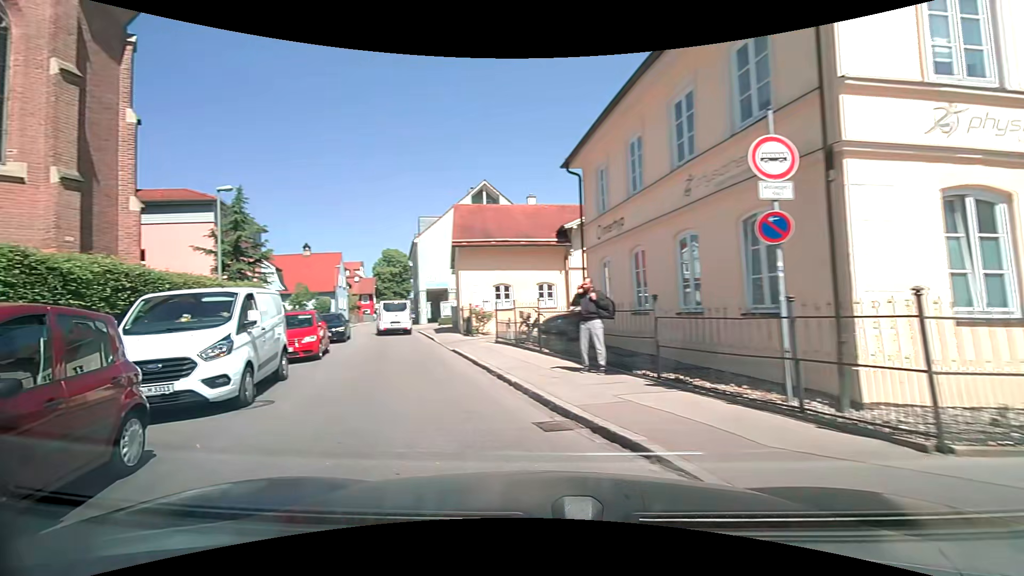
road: residential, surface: asphalt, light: Day
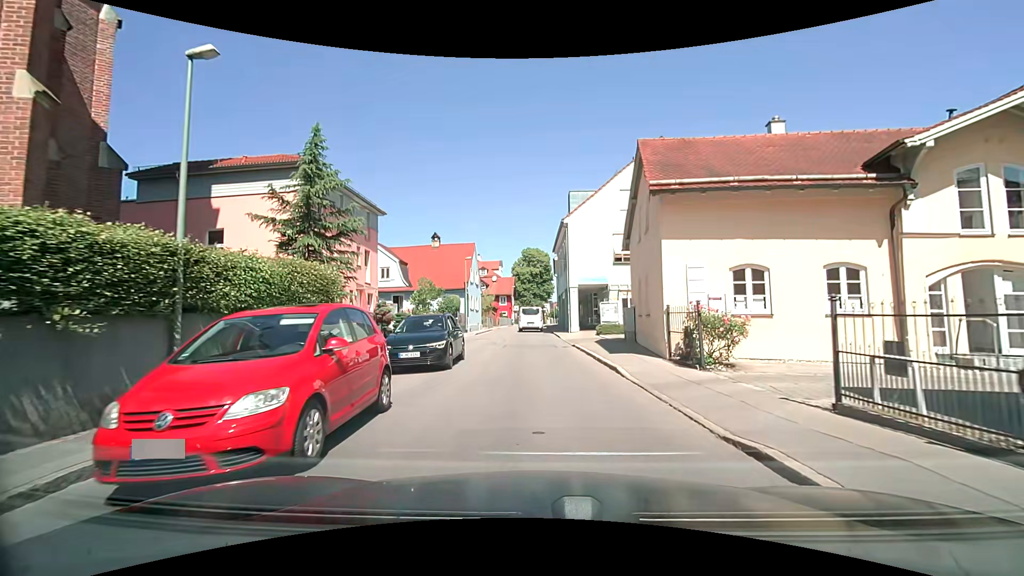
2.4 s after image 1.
(-3.2, +11.7) m; -16°
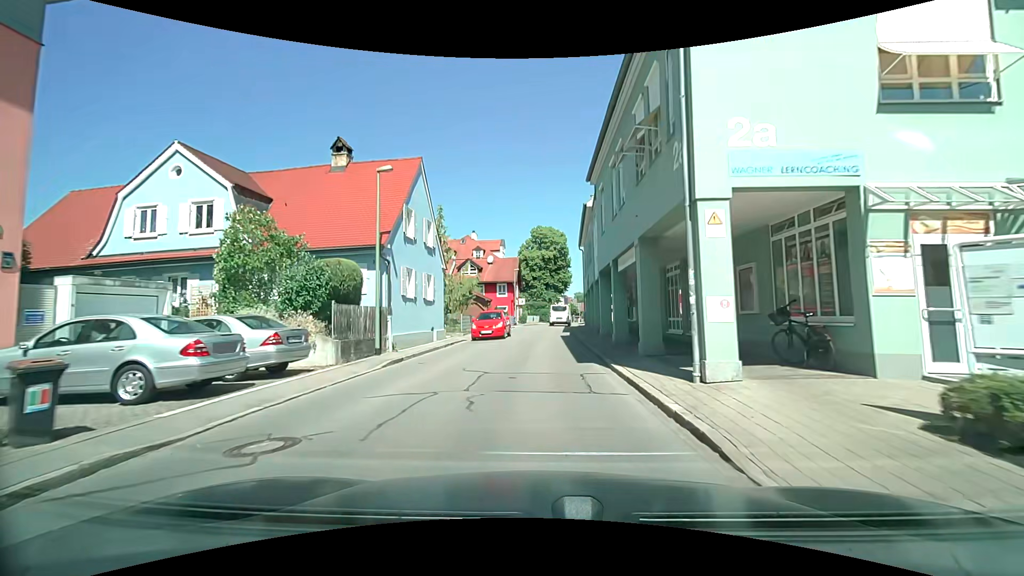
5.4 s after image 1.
(-0.2, +25.3) m; -1°
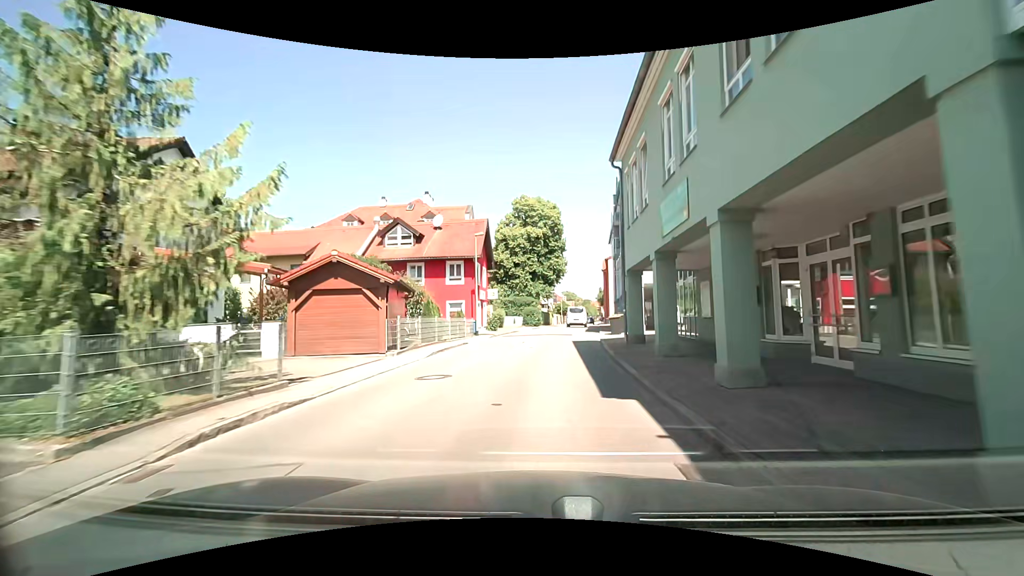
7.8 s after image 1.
(0.0, +24.9) m; +1°
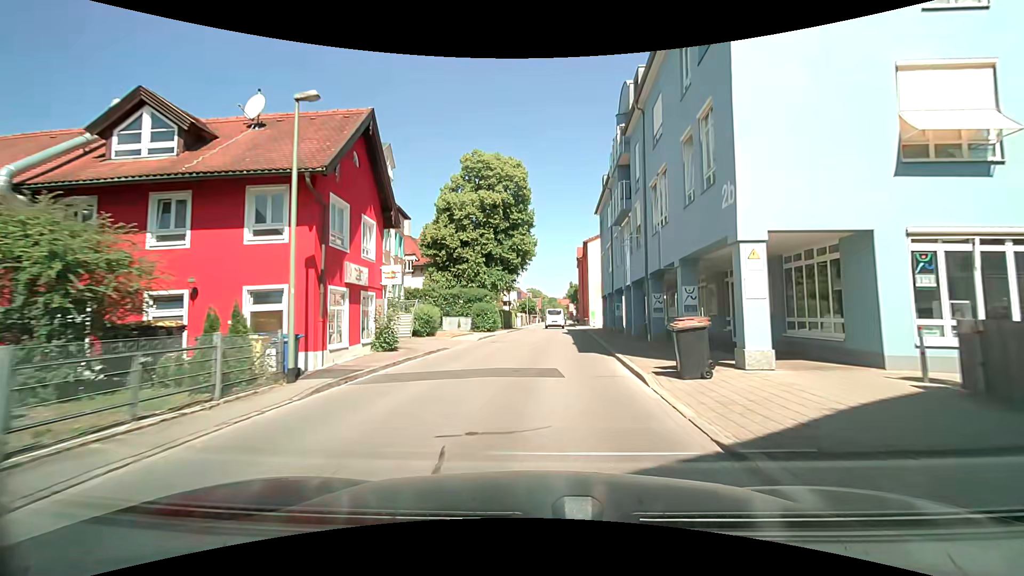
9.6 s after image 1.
(+0.5, +19.2) m; +4°
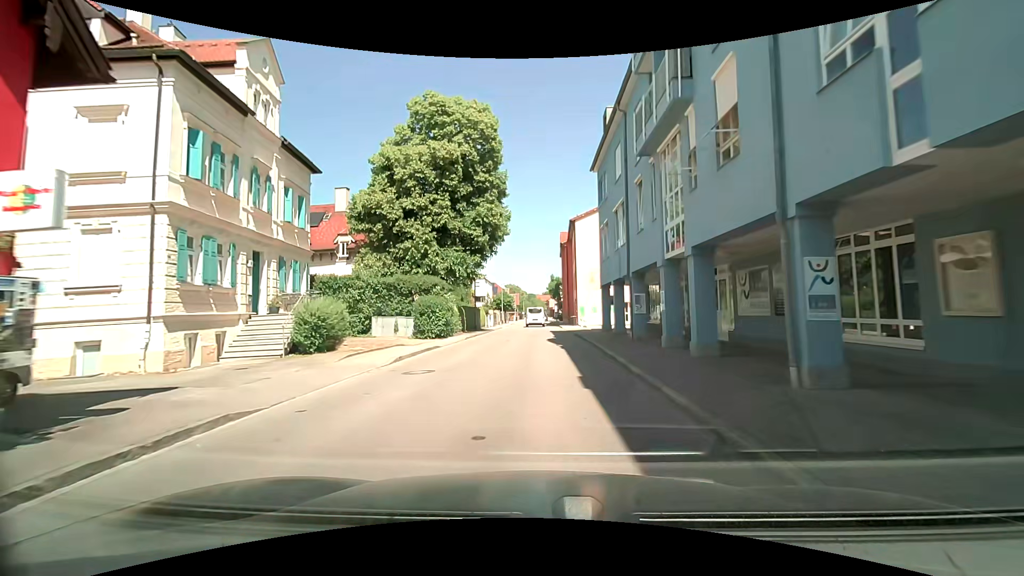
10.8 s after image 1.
(+0.2, +12.9) m; +2°
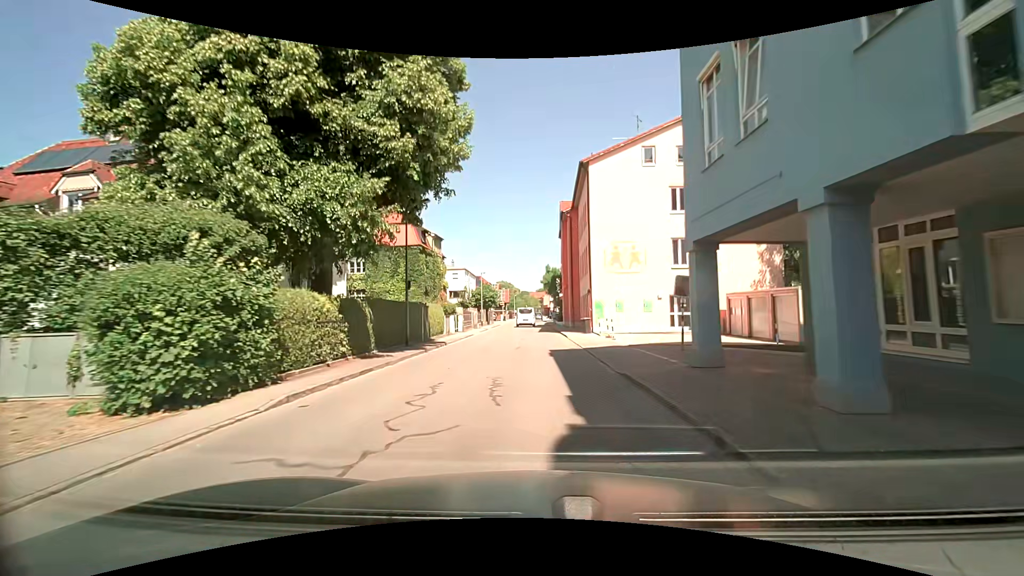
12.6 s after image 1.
(+0.3, +19.4) m; +1°
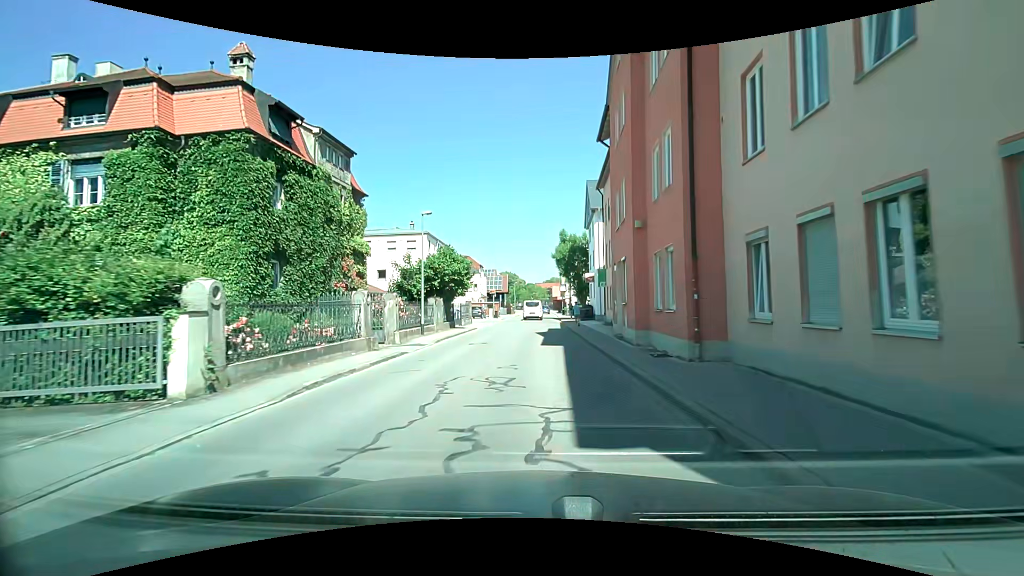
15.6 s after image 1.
(-0.1, +32.4) m; 0°
(0, +10) (0, +20) (0, +30) (0, +40) (0, +50) (0, +60) (+1, +70) (+1, +80) (+1, +90) (+1, +100) m
